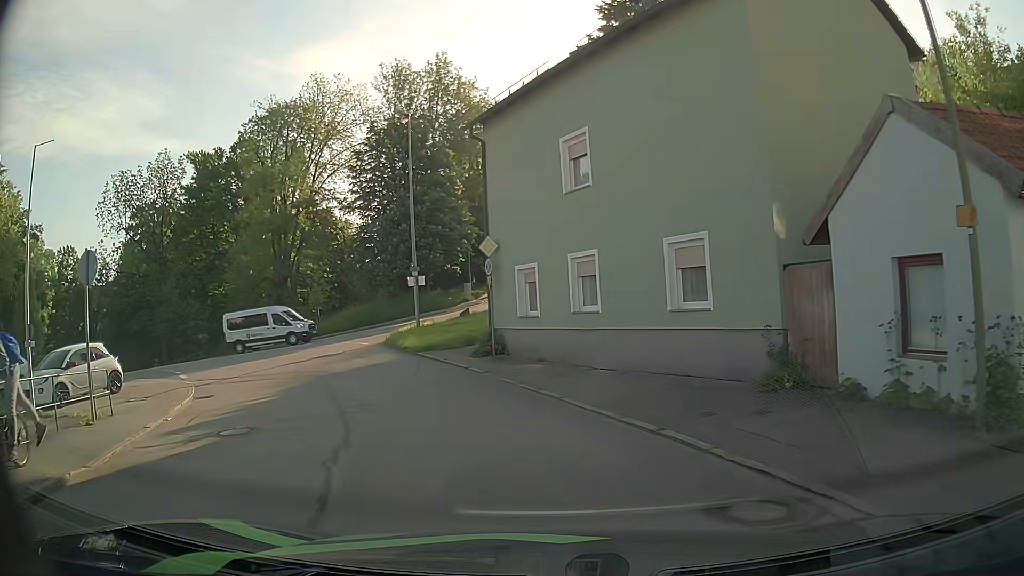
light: Day
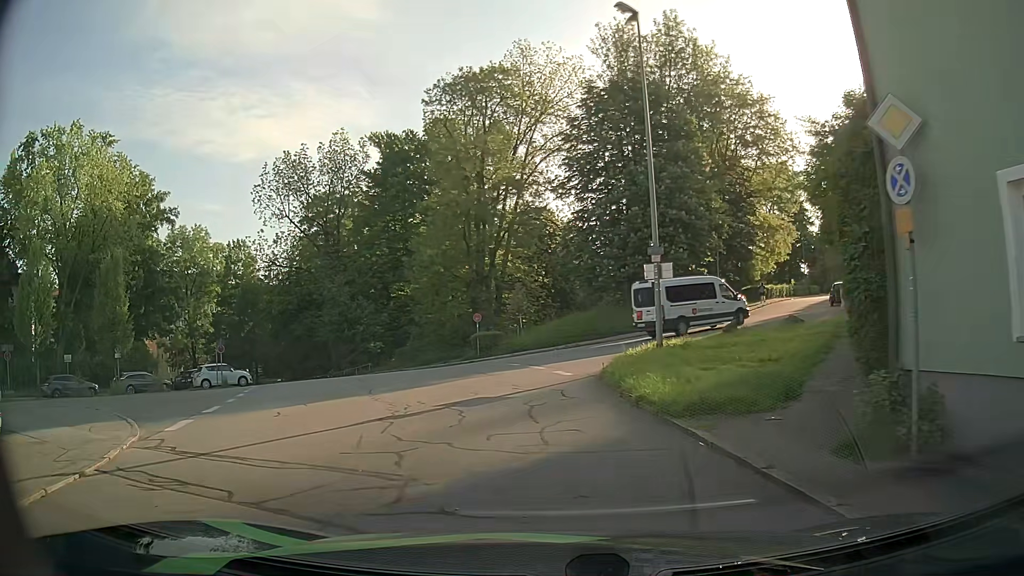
(-1.8, +12.3) m; -18°
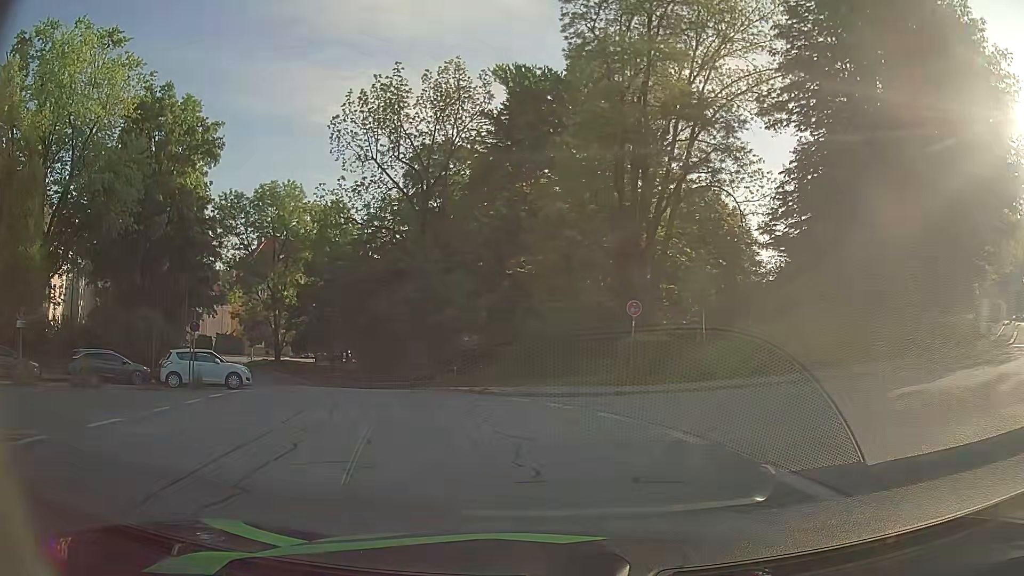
(-1.8, +16.8) m; -12°
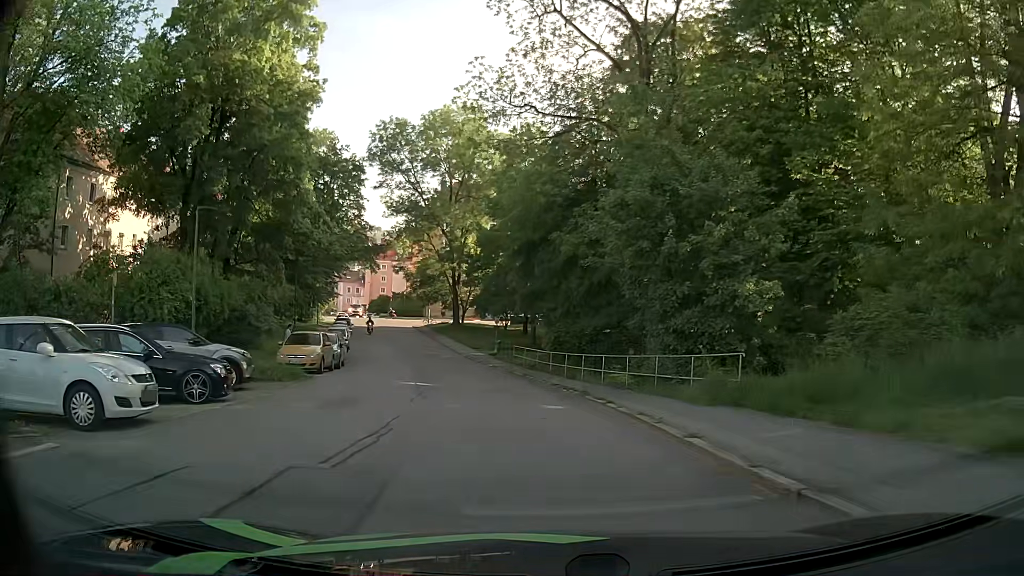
(-3.1, +18.5) m; -18°
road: residential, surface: asphalt
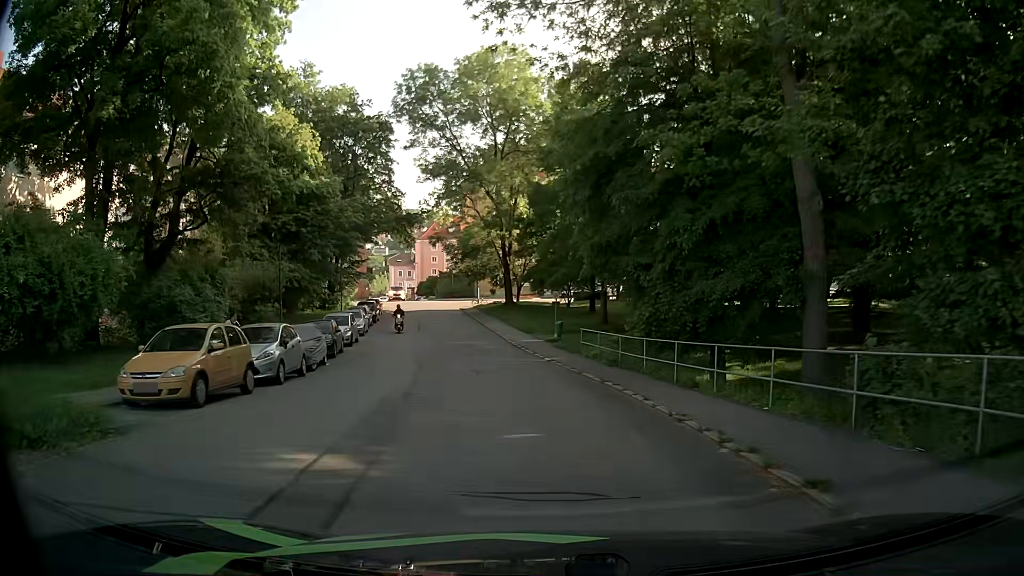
(-0.6, +12.1) m; -4°
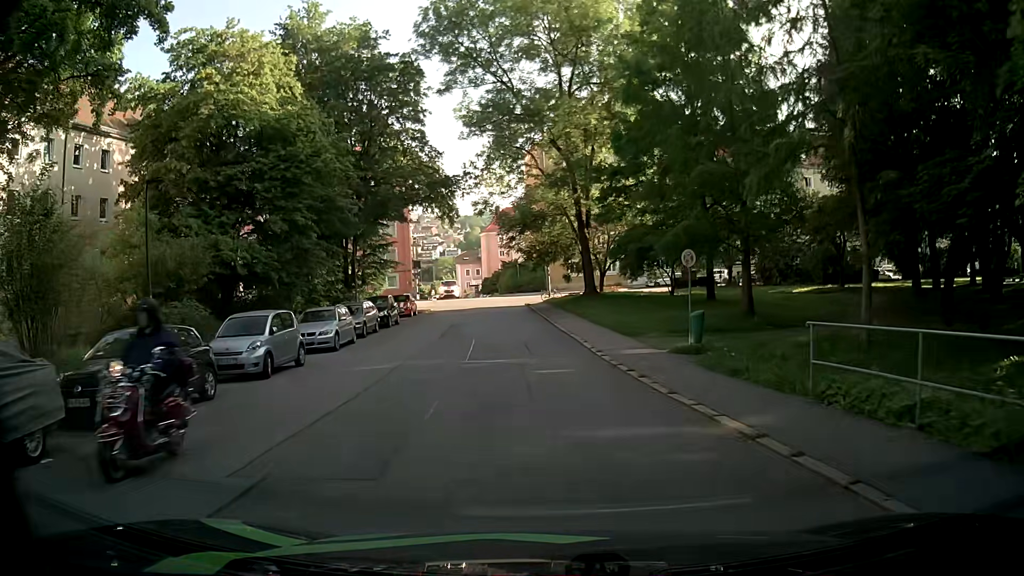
(-1.3, +17.2) m; -7°
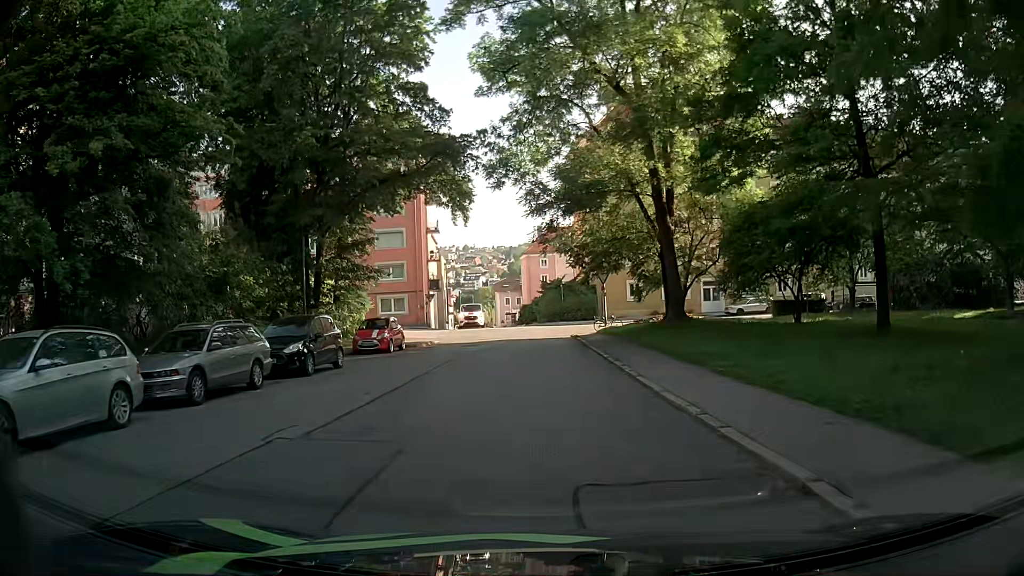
(-0.6, +16.4) m; -3°
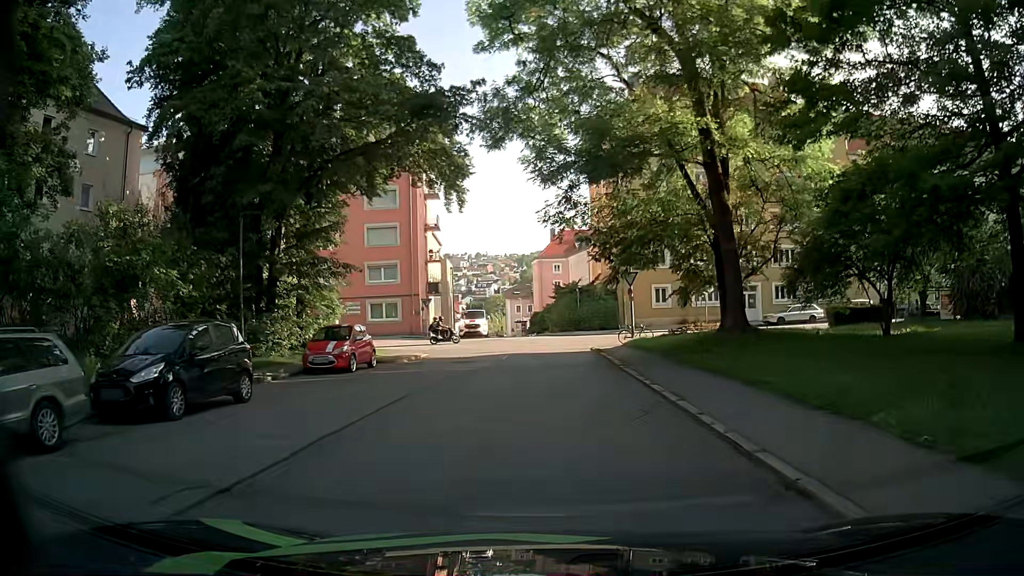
(-0.2, +7.2) m; -1°
